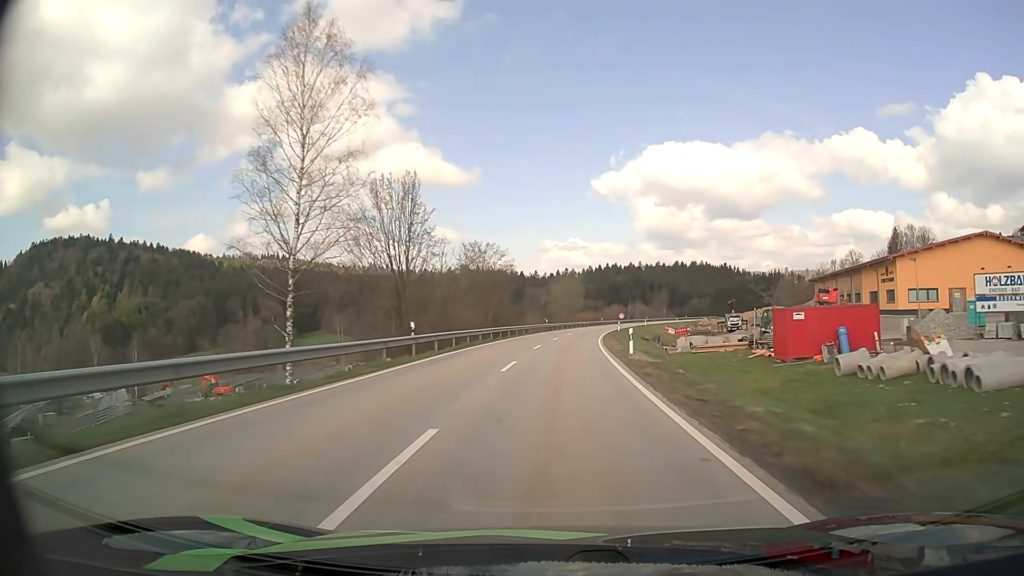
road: secondary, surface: asphalt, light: Day
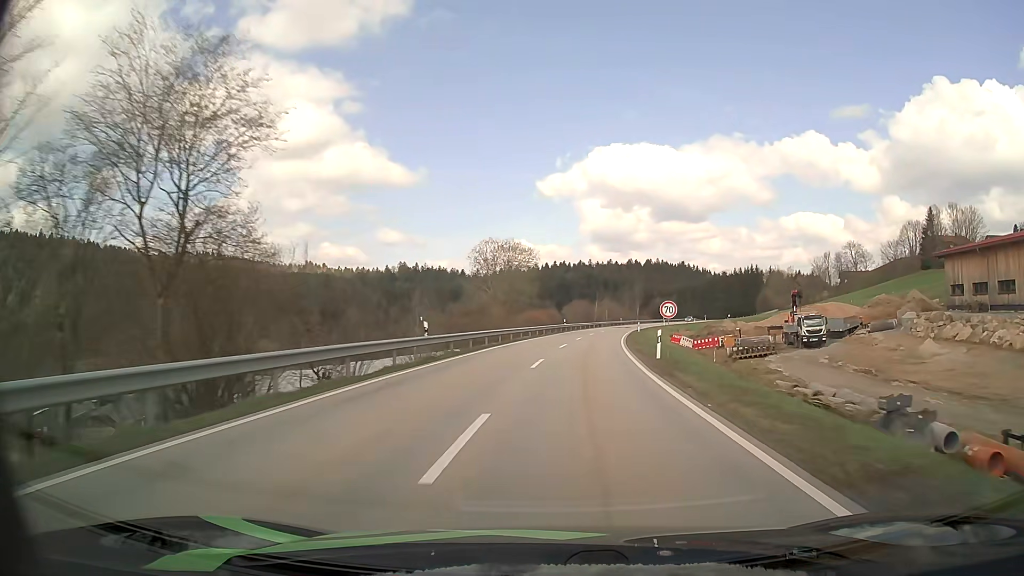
(+2.1, +52.8) m; +4°
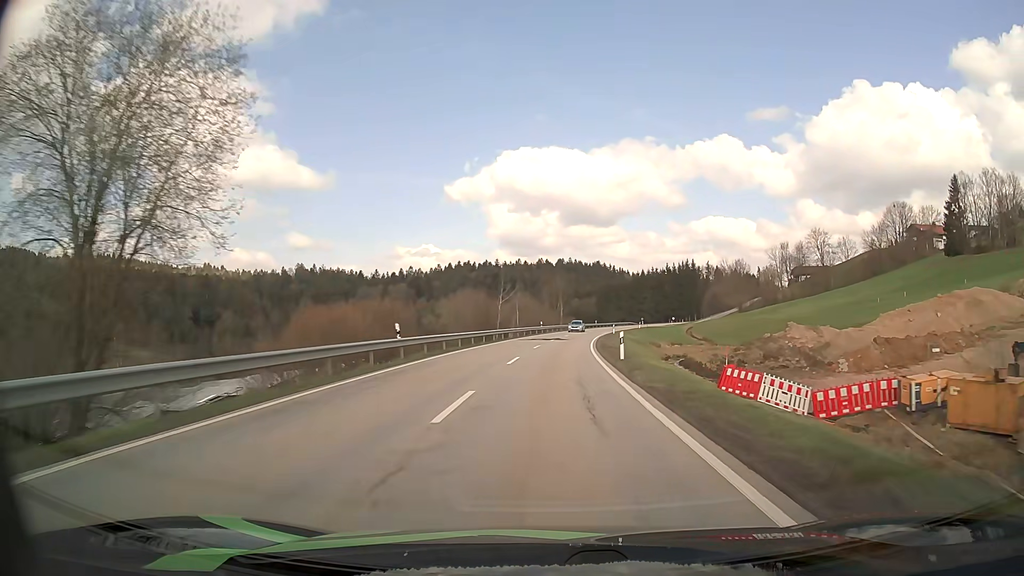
(+4.0, +50.5) m; +8°
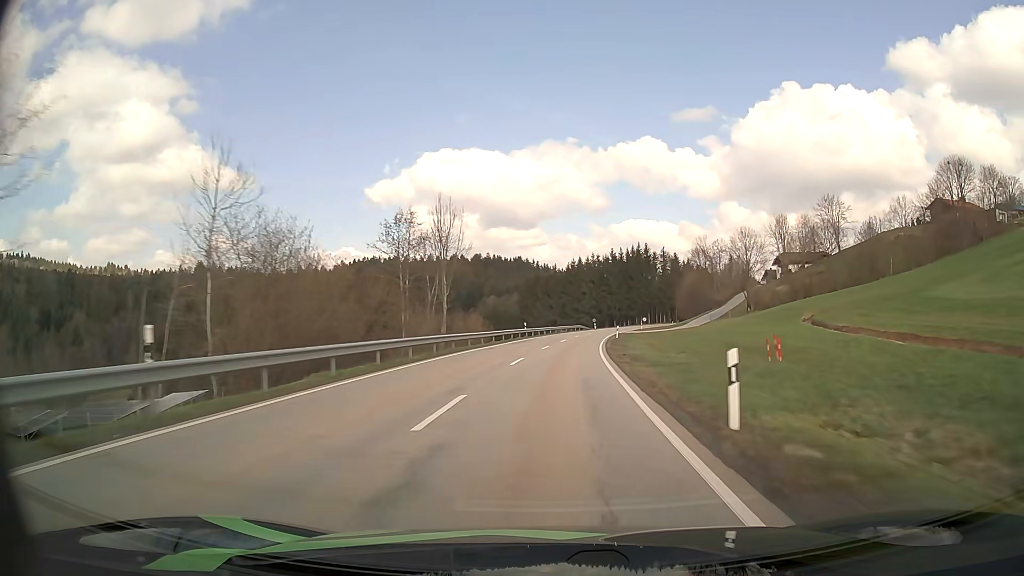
(+3.8, +67.9) m; +6°
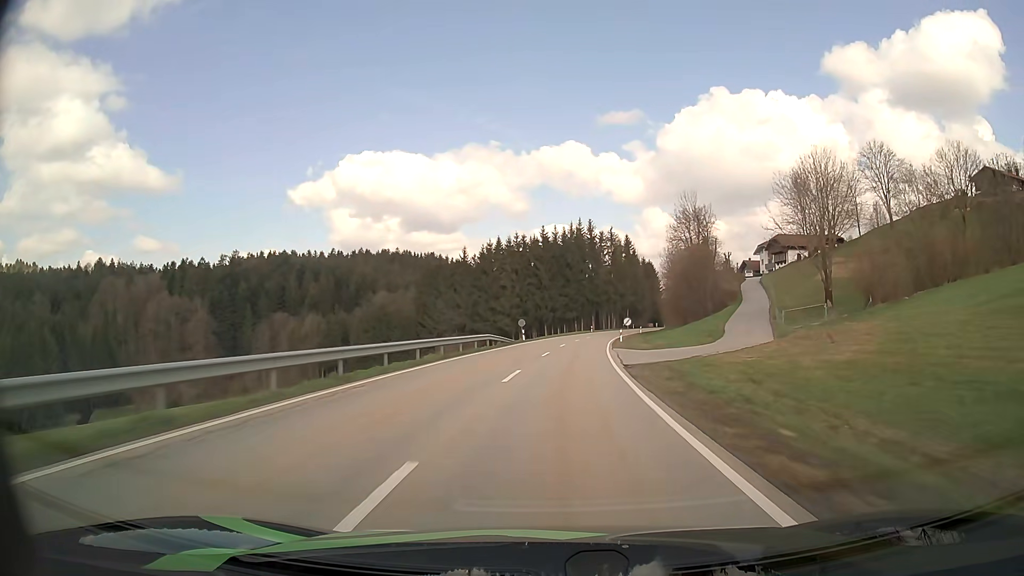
(+3.6, +60.1) m; +7°
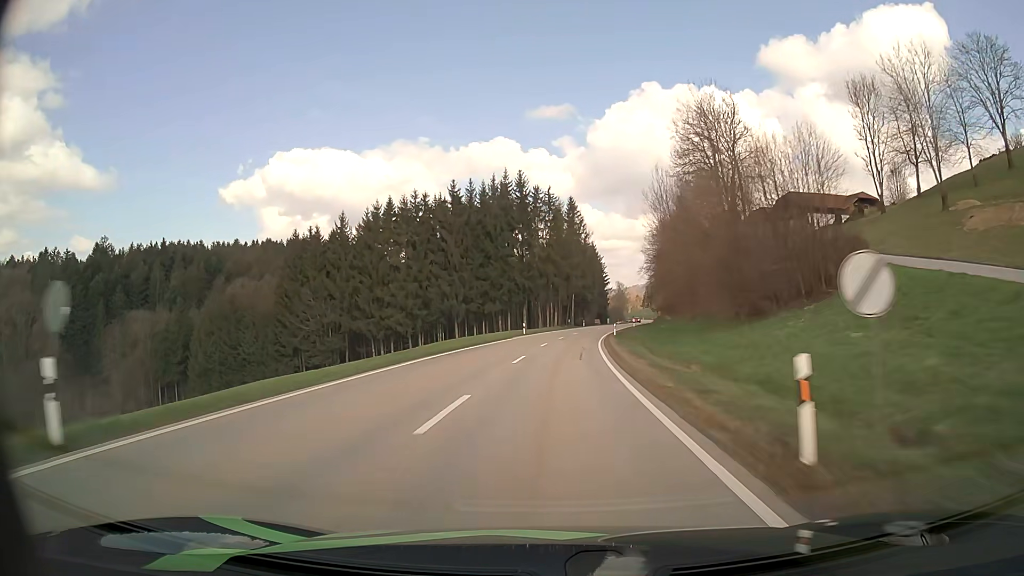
(+3.1, +49.0) m; +6°
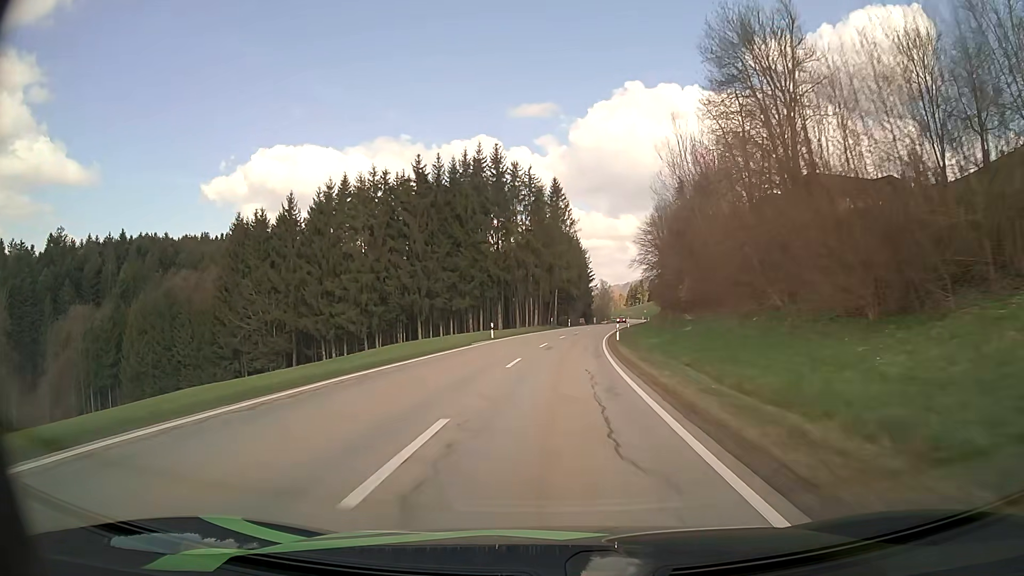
(+0.2, +16.2) m; +1°
(0, +10) (0, +20) (+1, +30) (+2, +40) (+3, +50) (+4, +60) (+5, +70) (+7, +80) (+9, +89) (+10, +99) m
